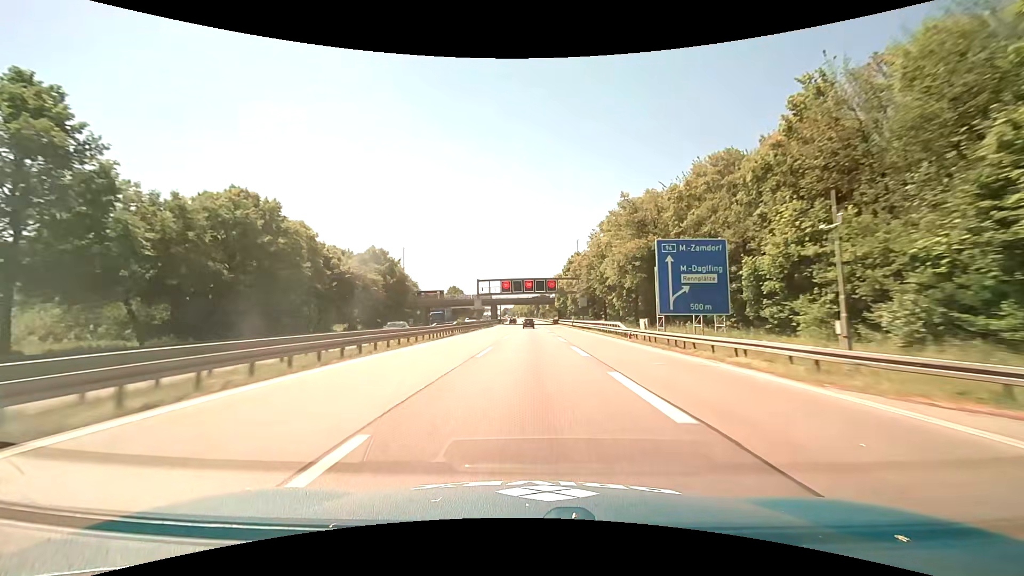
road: motorway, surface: asphalt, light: Day
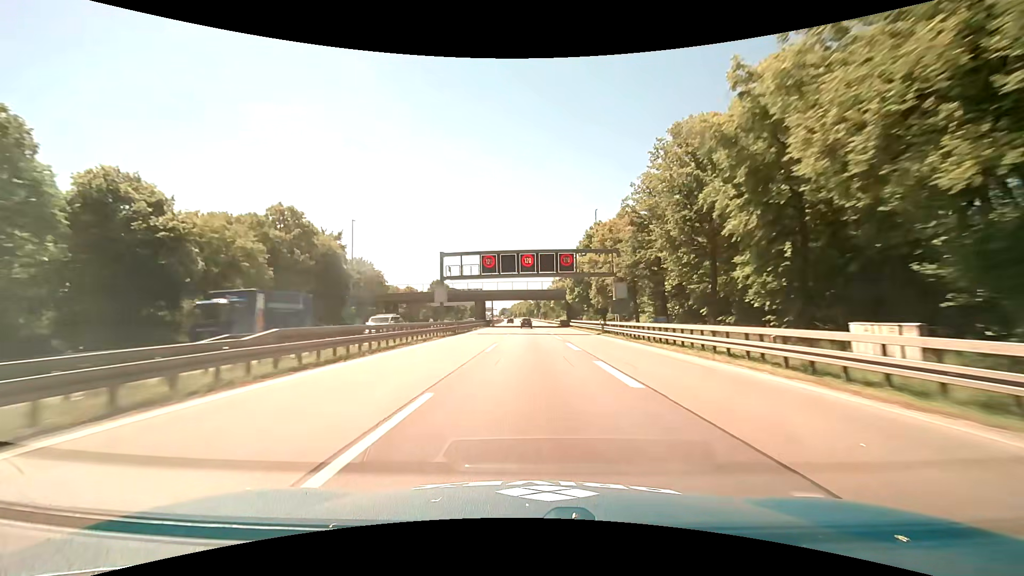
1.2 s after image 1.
(0.0, +33.0) m; 0°
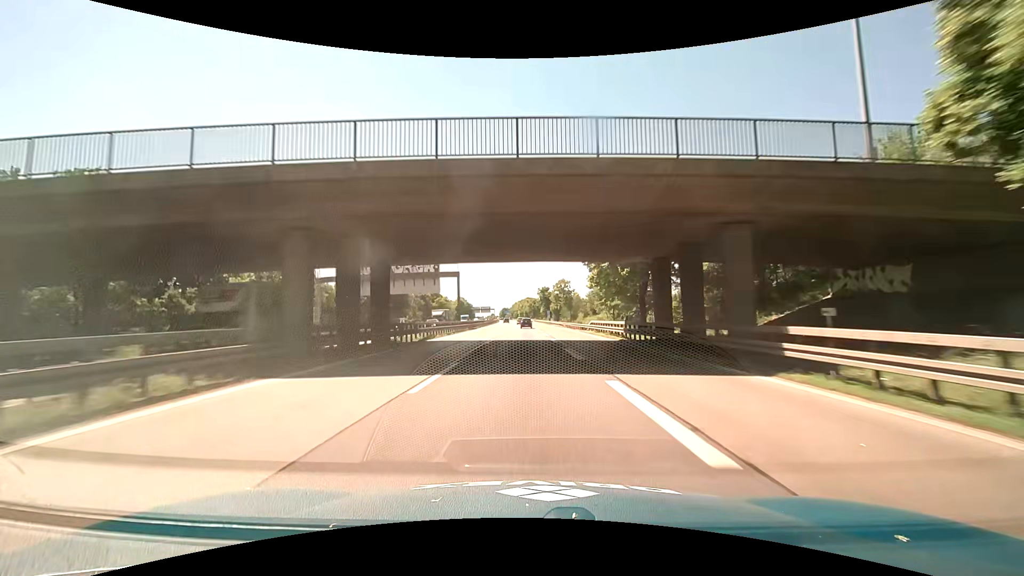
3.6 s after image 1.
(+0.2, +65.8) m; 0°
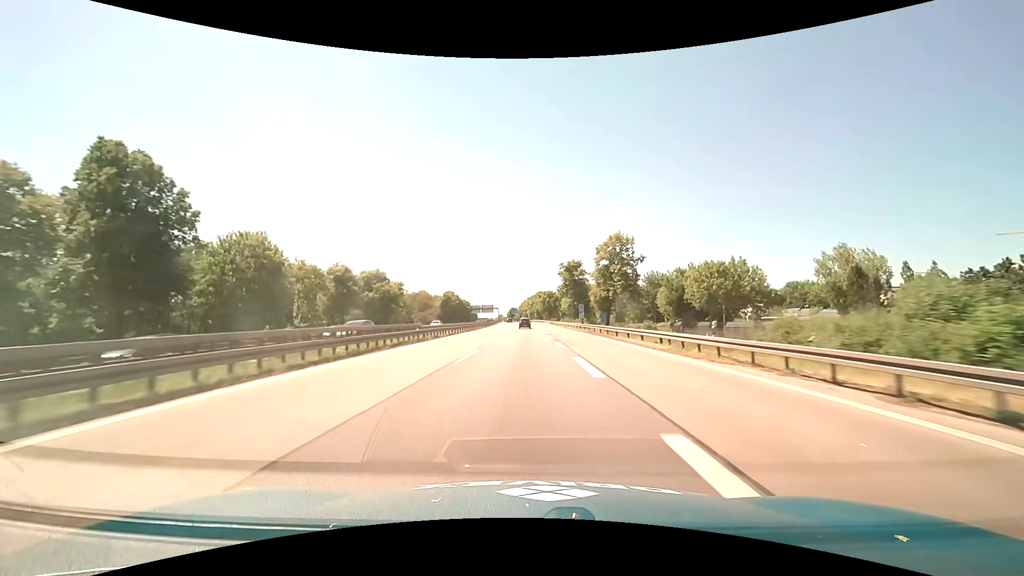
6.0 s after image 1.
(-1.3, +65.2) m; -1°
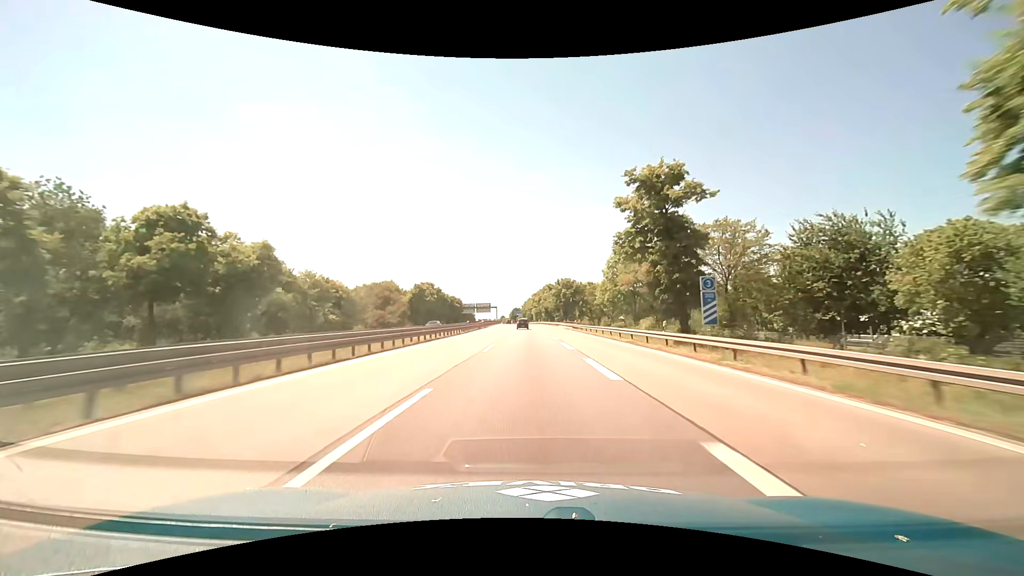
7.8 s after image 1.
(-0.6, +48.6) m; -1°
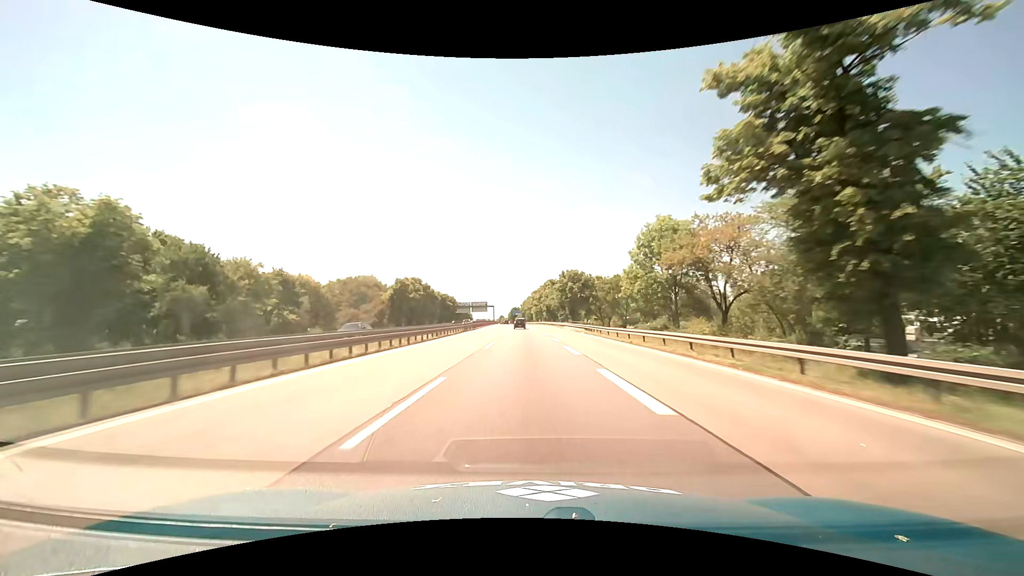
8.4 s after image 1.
(0.0, +16.1) m; 0°
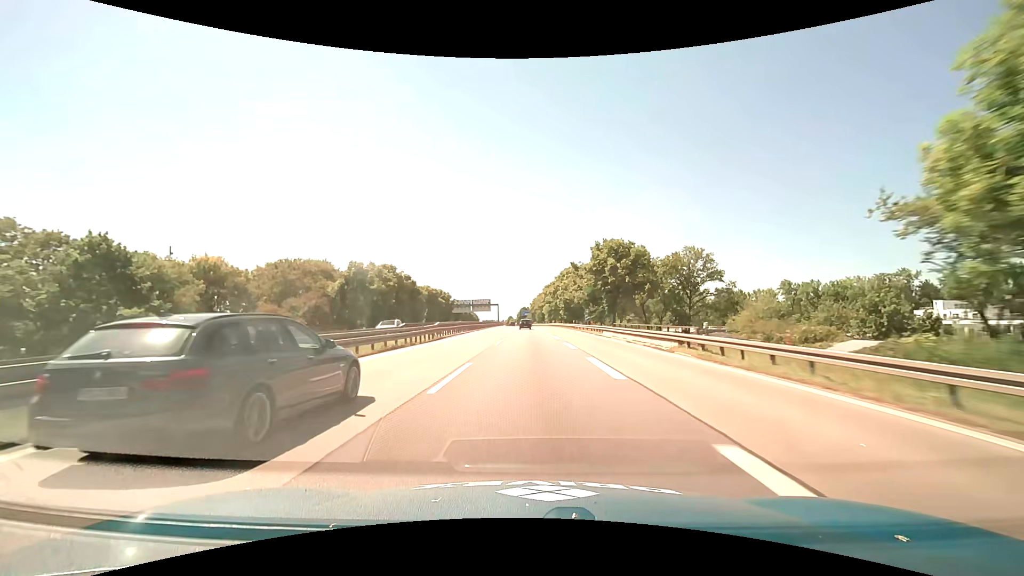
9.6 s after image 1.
(-0.2, +32.1) m; -1°
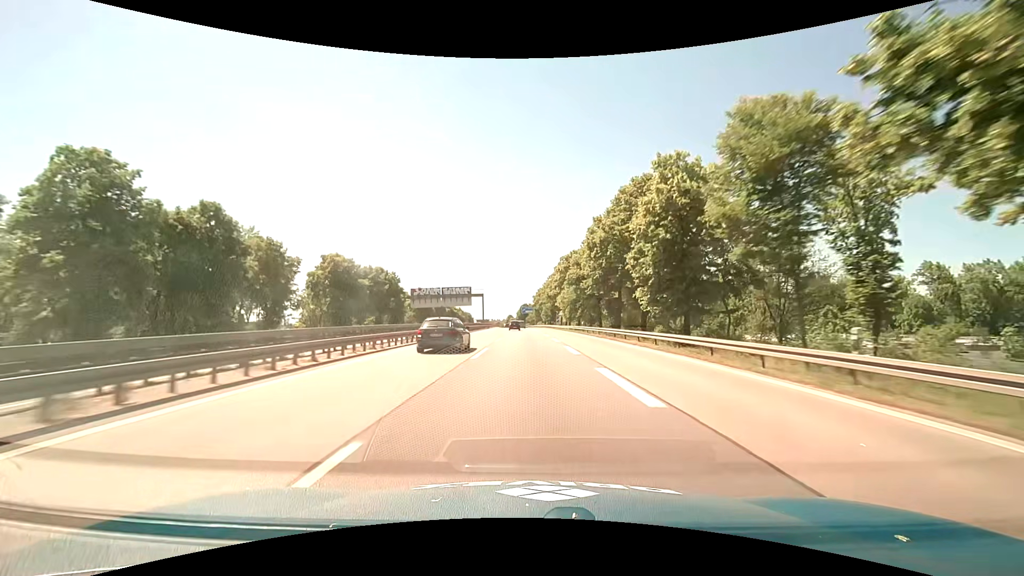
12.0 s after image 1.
(-0.4, +63.6) m; 0°
(0, +10) (0, +20) (0, +30) (0, +40) (-1, +50) (-1, +60) (-1, +70) (-2, +80) (-2, +90) (-2, +100) m
